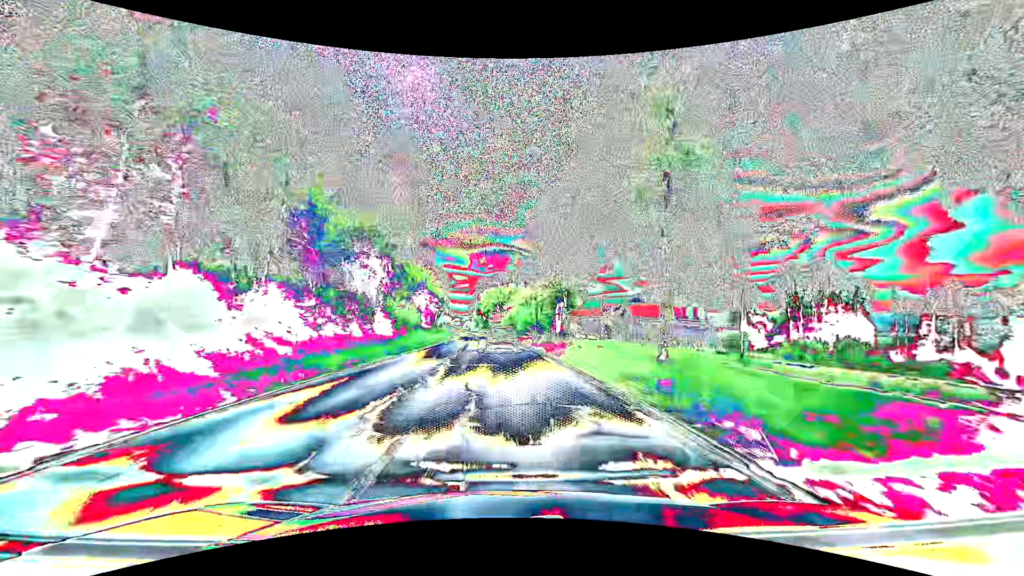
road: secondary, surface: asphalt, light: Day
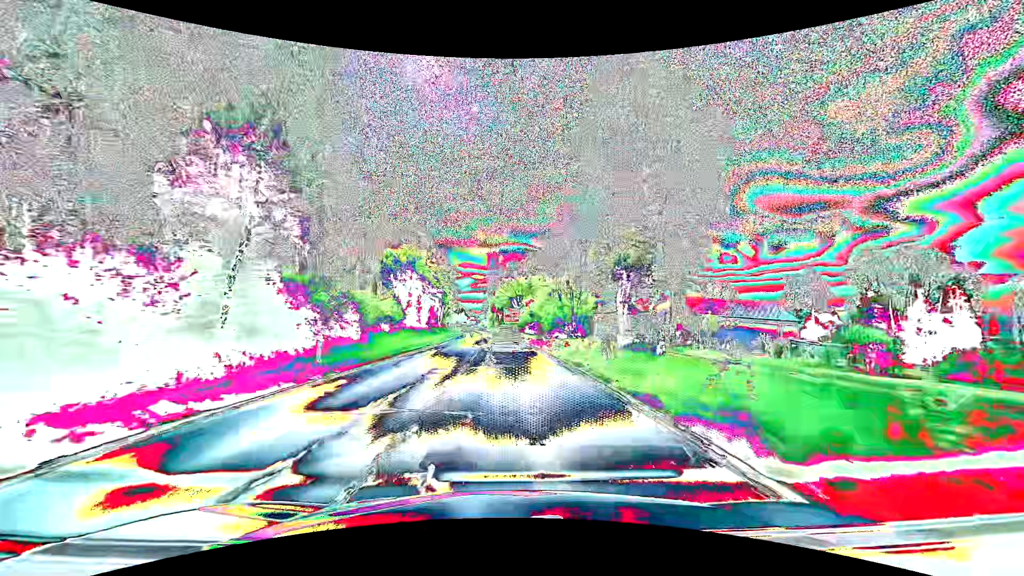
(-0.4, +23.9) m; -2°
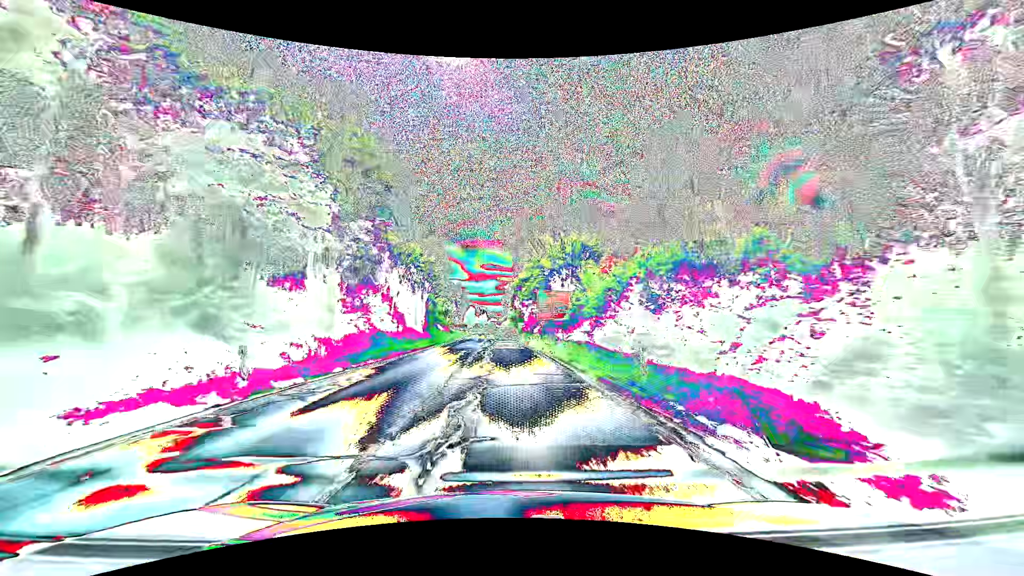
(-1.5, +56.0) m; -3°
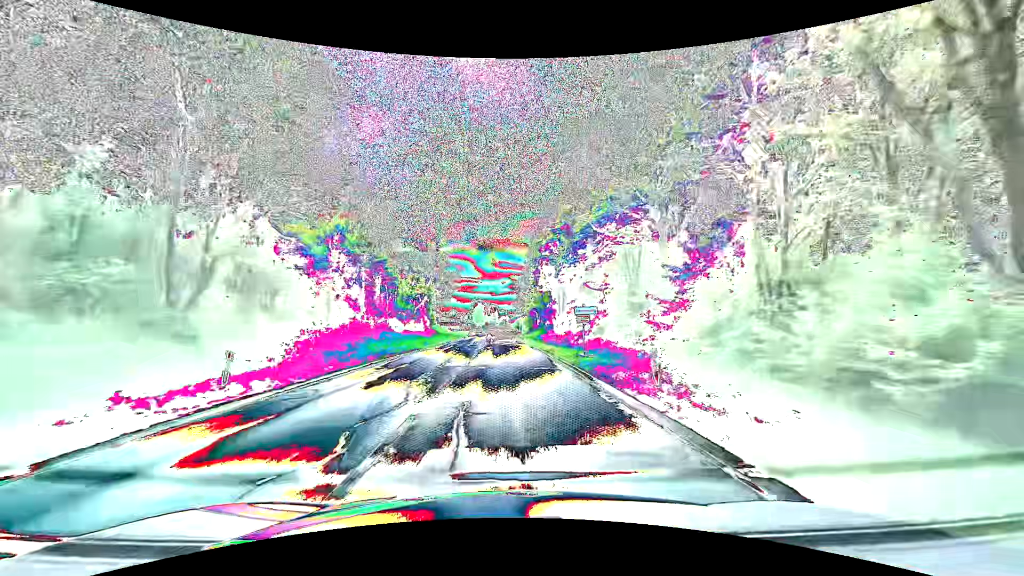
(-0.8, +51.8) m; -1°
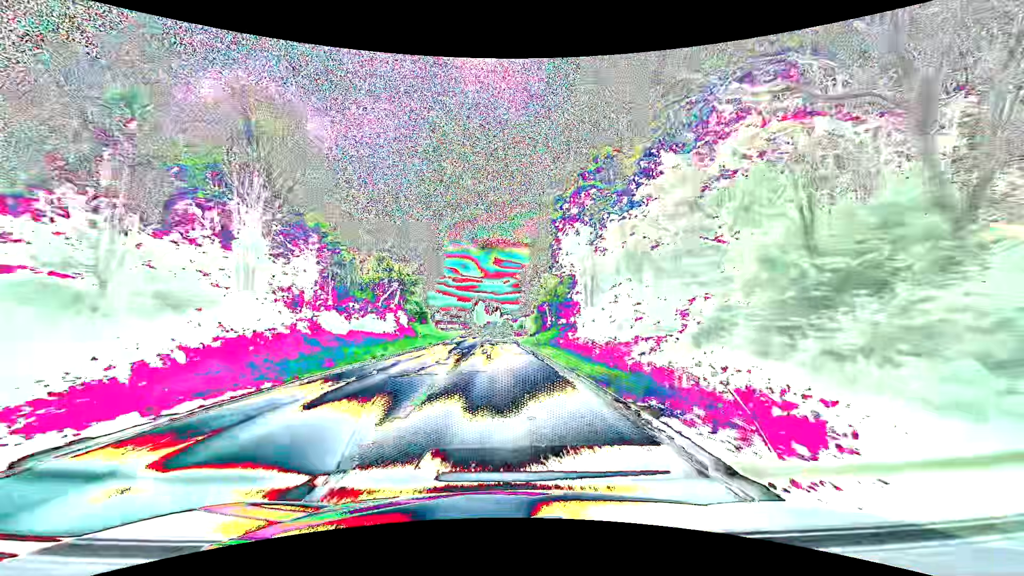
(0.0, +20.1) m; 0°
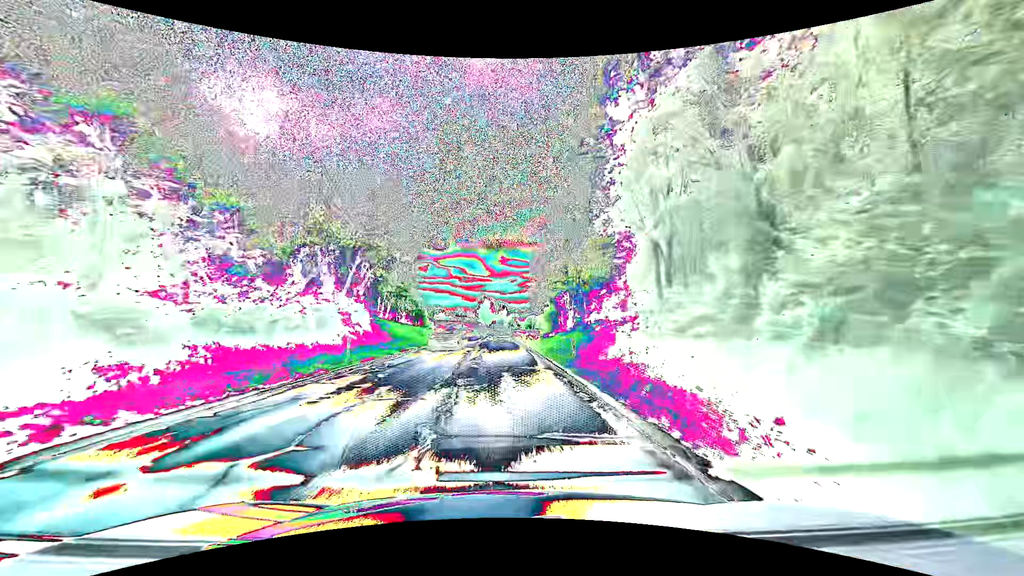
(-0.2, +19.8) m; -1°
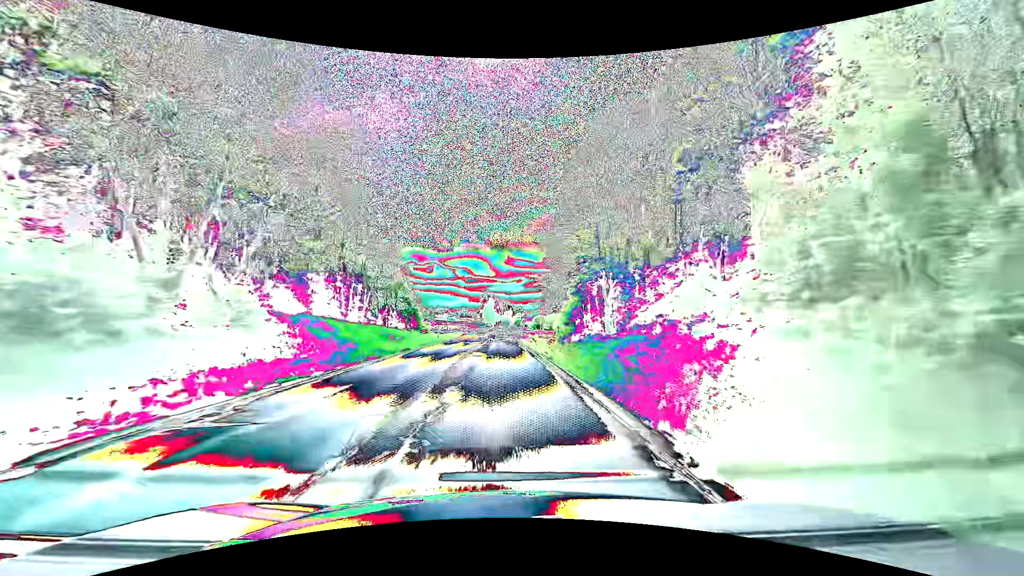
(-0.2, +19.5) m; -1°
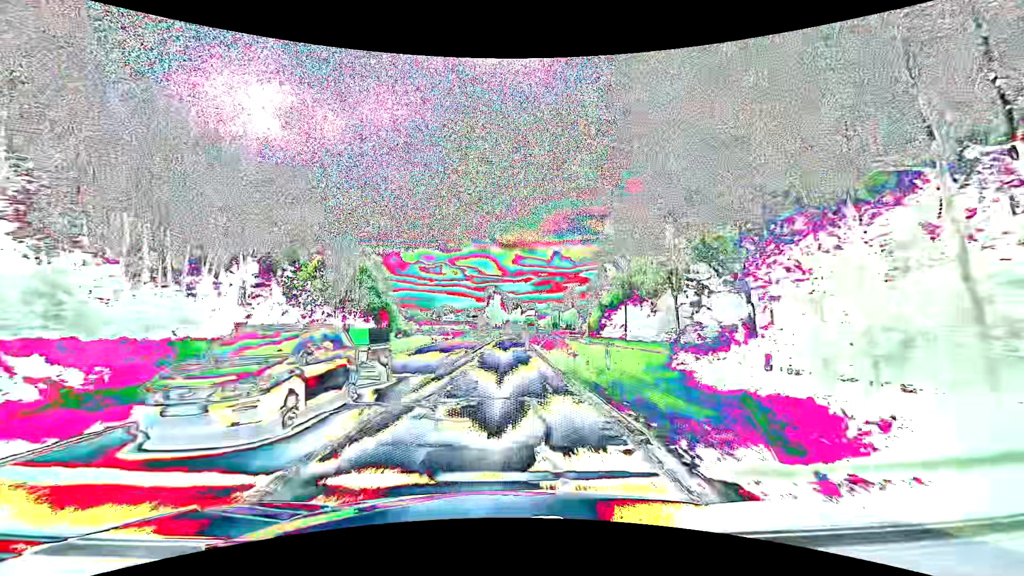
(-0.3, +38.5) m; -1°
(0, +10) (0, +20) (0, +30) (0, +40) (0, +50) (0, +60) (+1, +70) (+1, +80) (+1, +90) (+2, +100) m
